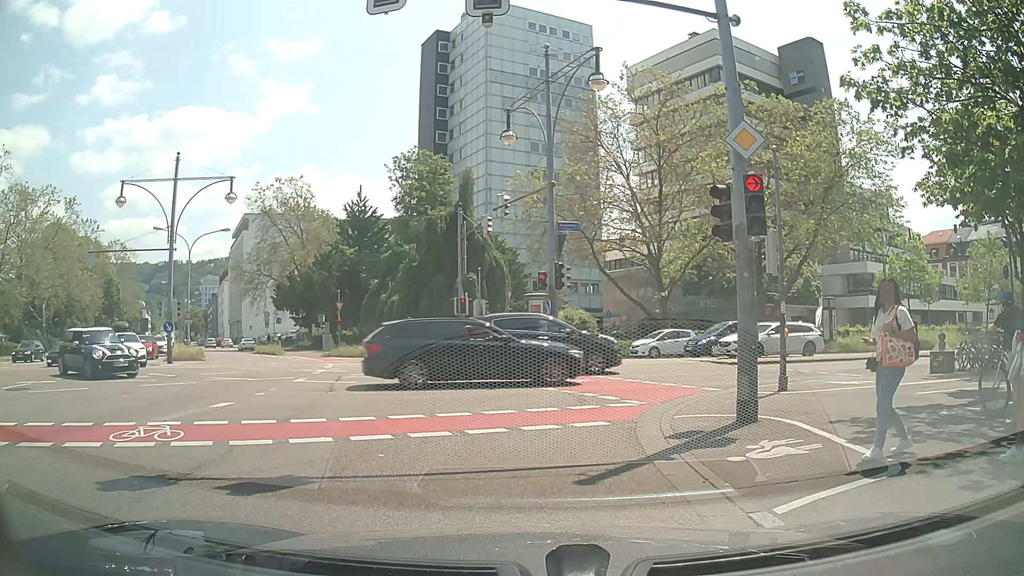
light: Day
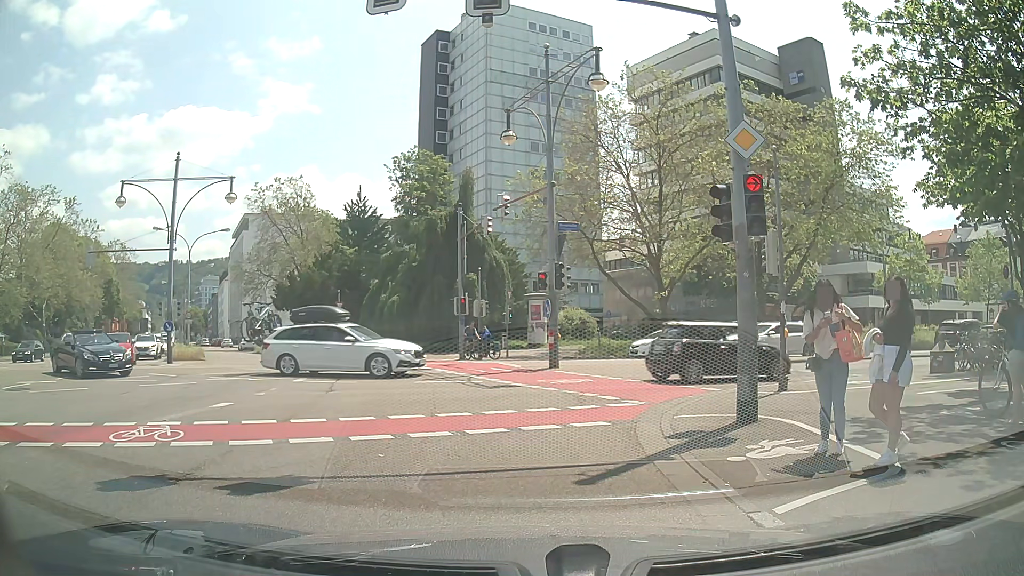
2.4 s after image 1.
(0.0, 0.0) m; 0°
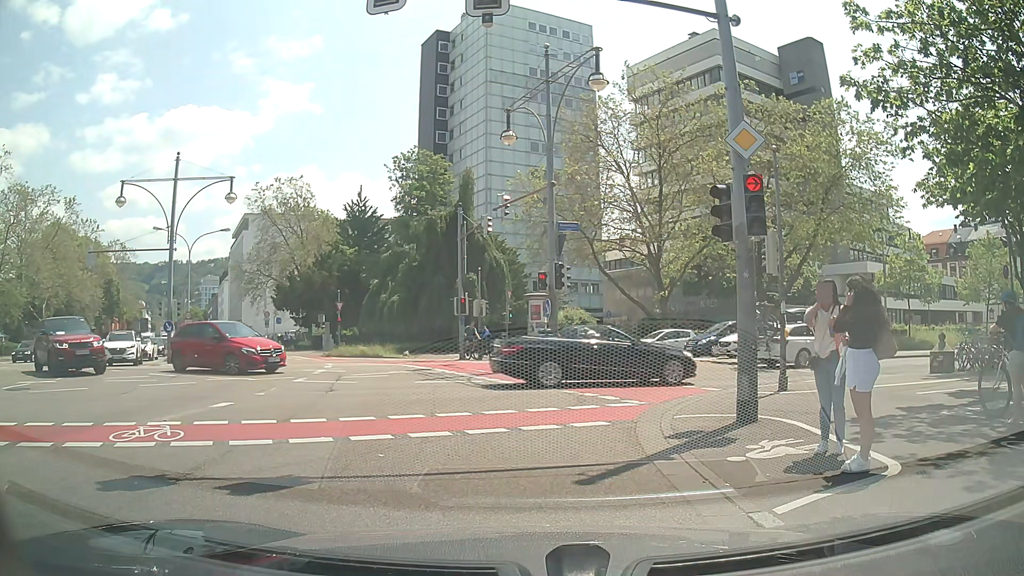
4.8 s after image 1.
(0.0, 0.0) m; 0°
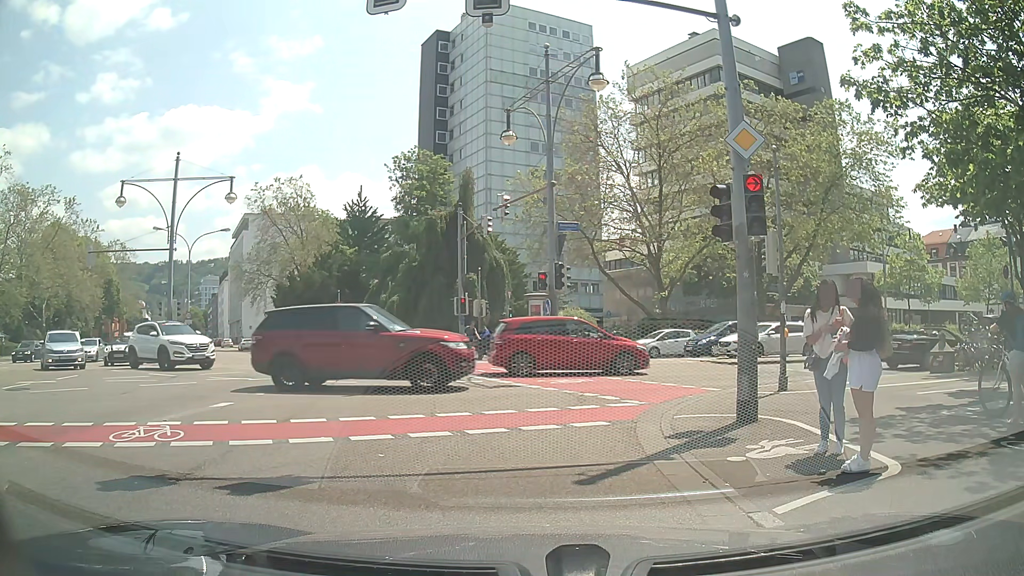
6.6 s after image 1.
(0.0, 0.0) m; 0°
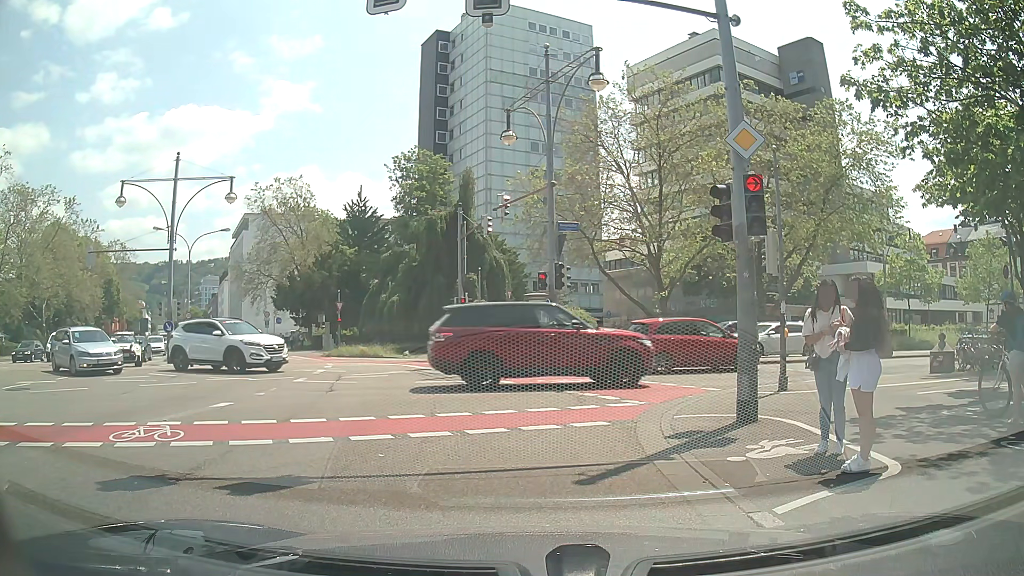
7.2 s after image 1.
(0.0, 0.0) m; 0°
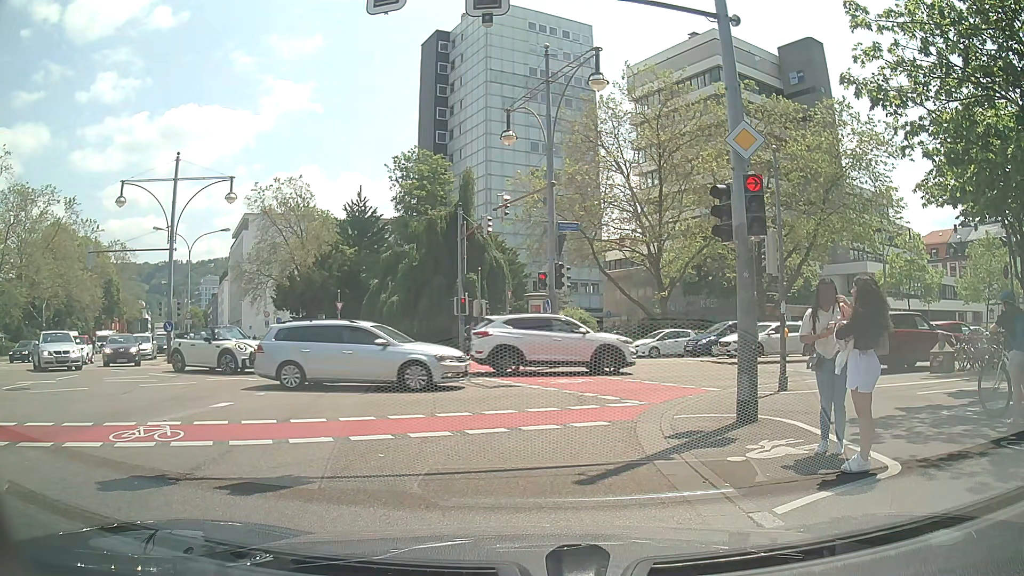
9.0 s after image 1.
(0.0, 0.0) m; 0°
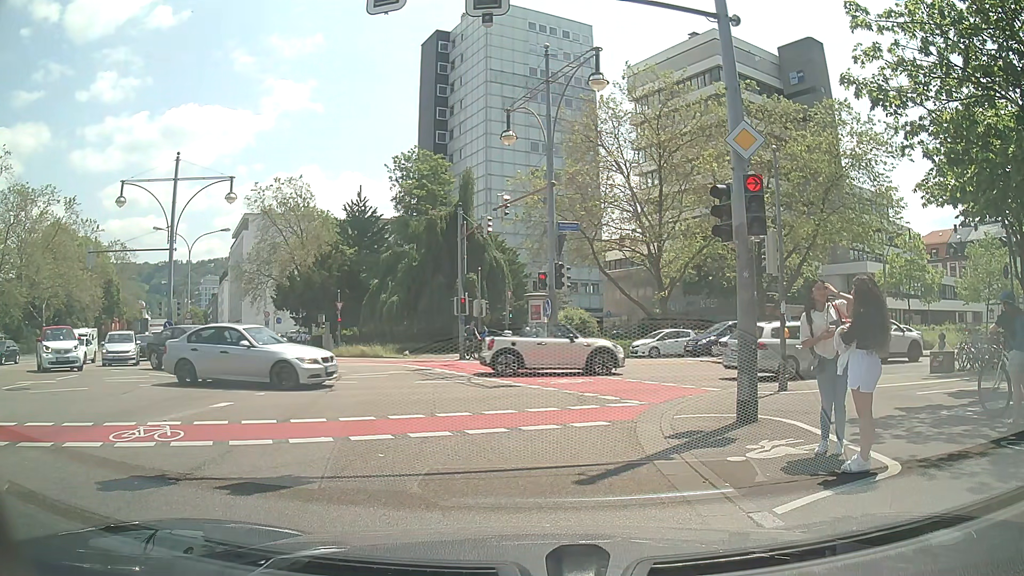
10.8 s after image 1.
(0.0, 0.0) m; 0°
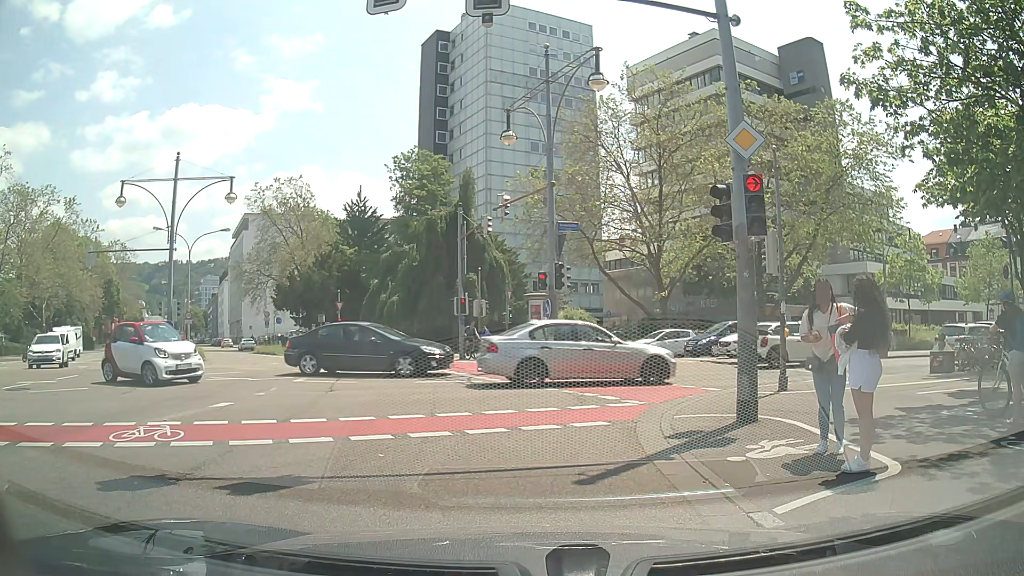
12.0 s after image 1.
(0.0, 0.0) m; 0°
